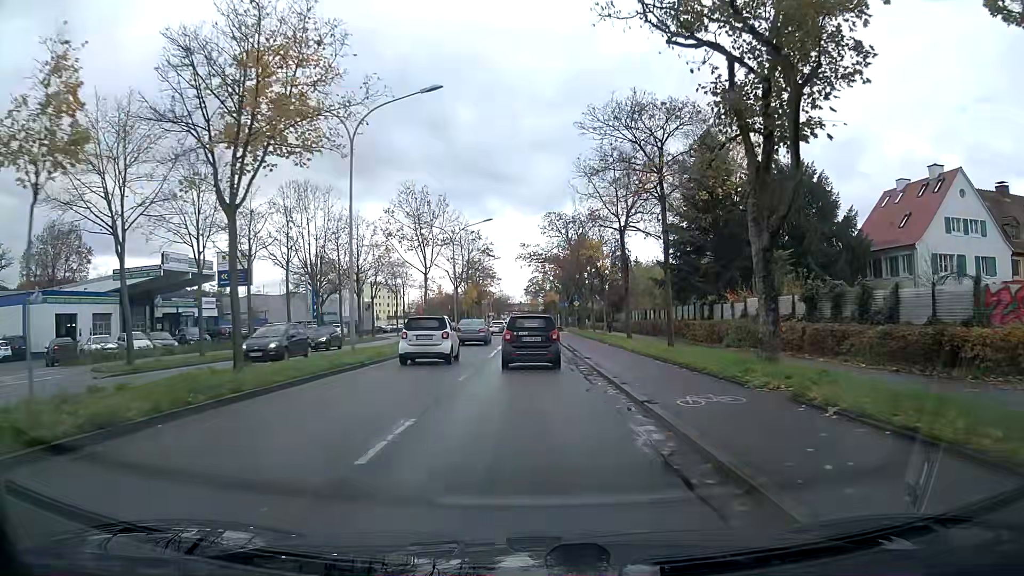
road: primary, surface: asphalt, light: Day
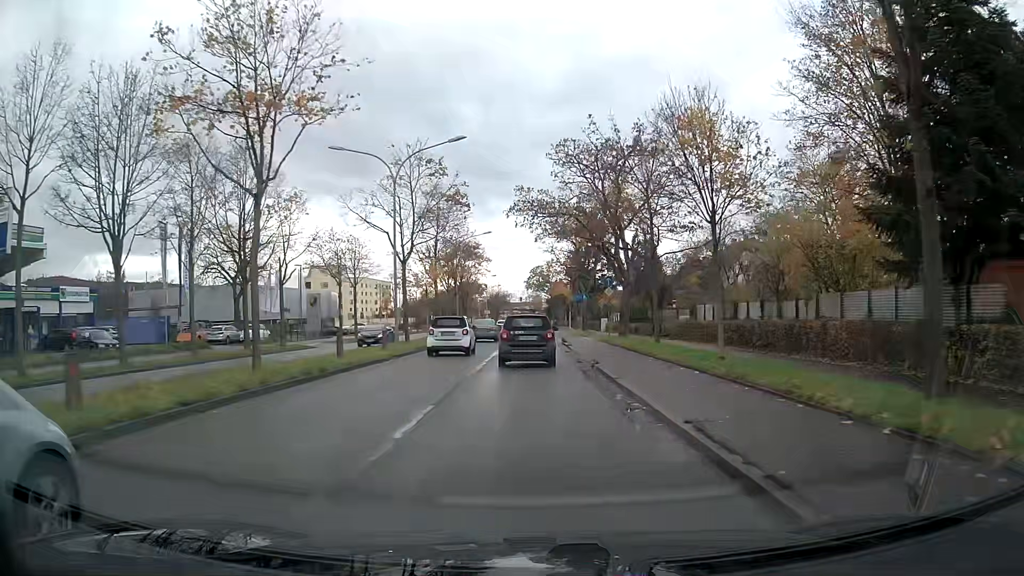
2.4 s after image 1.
(0.0, +25.5) m; 0°
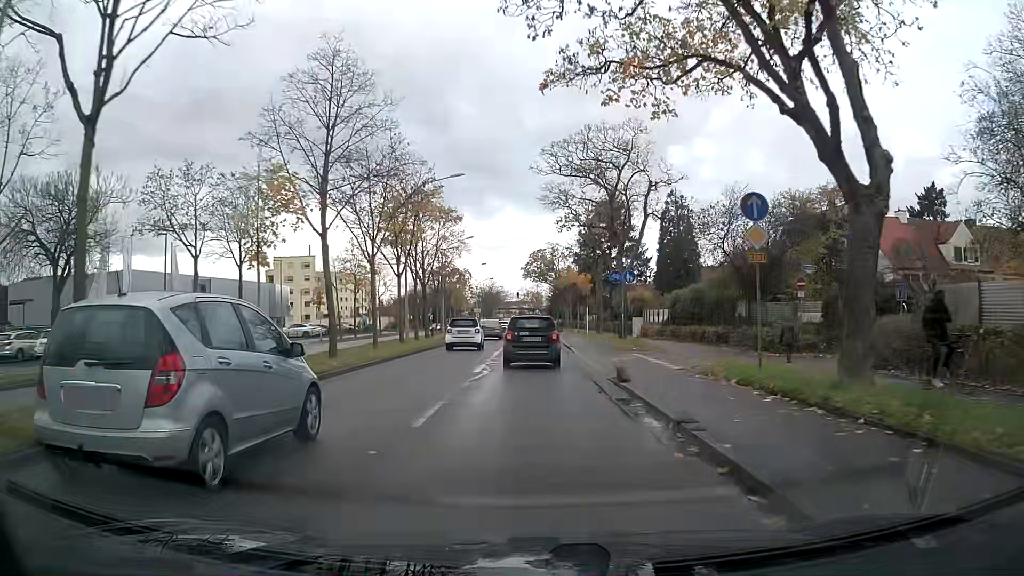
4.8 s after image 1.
(0.0, +25.6) m; 0°
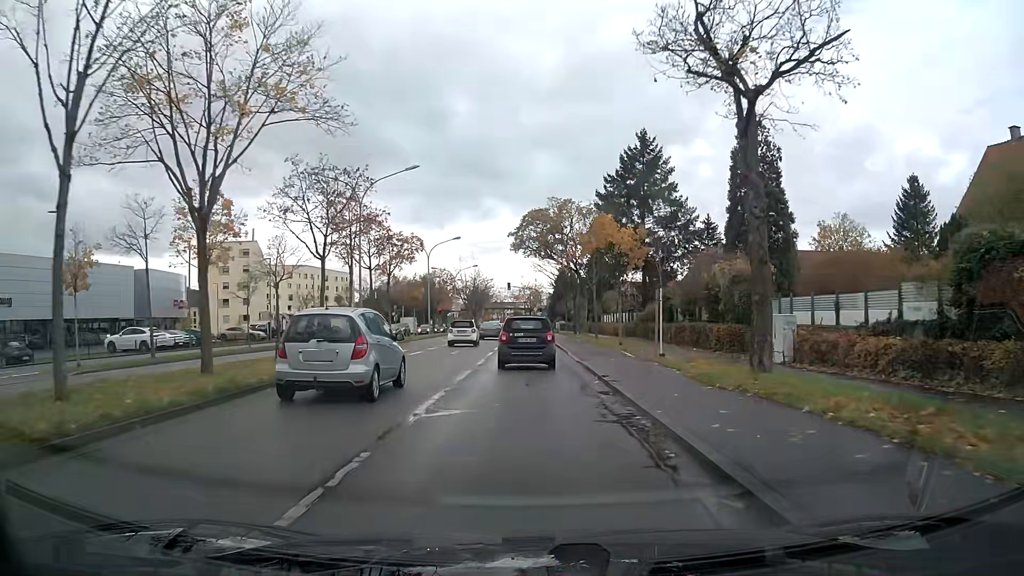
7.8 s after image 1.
(+0.1, +32.2) m; 0°
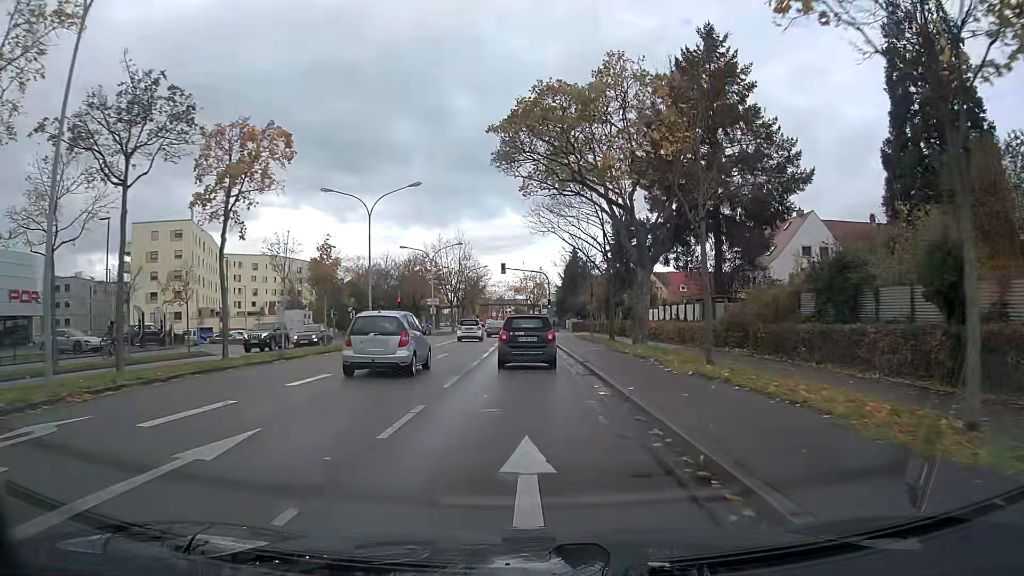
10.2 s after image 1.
(-0.1, +26.0) m; 0°
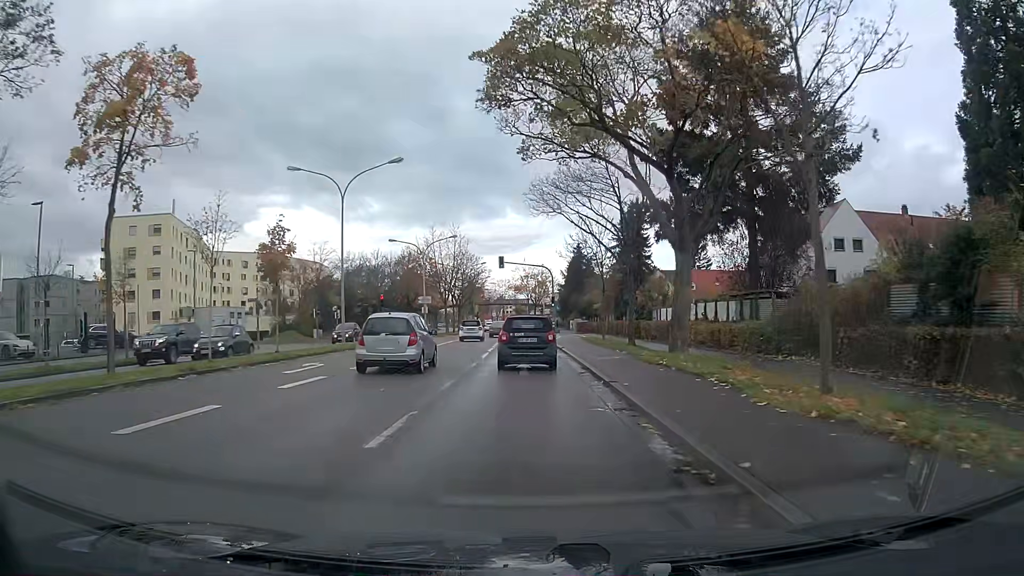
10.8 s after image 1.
(0.0, +6.5) m; 0°
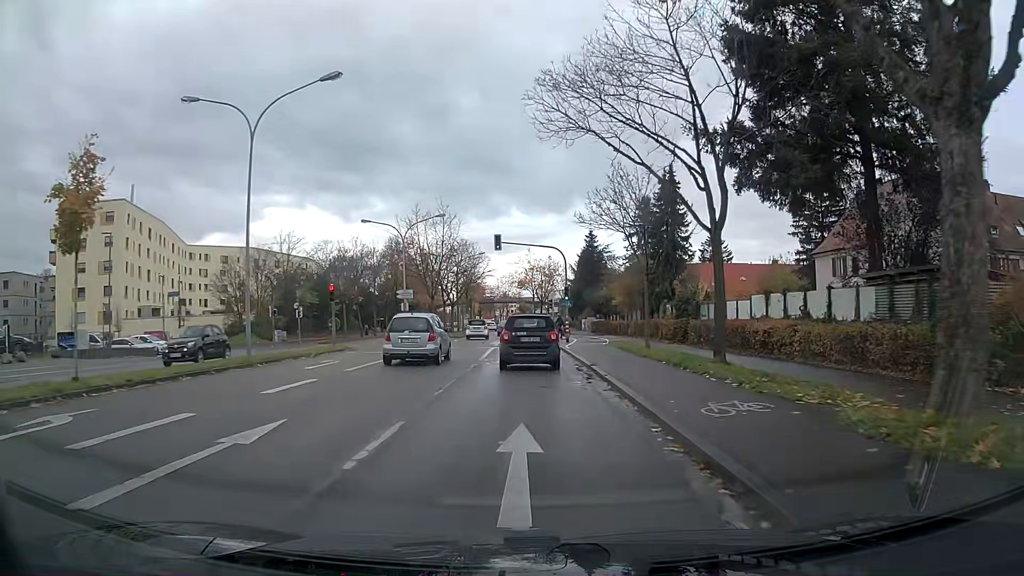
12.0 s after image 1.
(0.0, +12.9) m; 0°
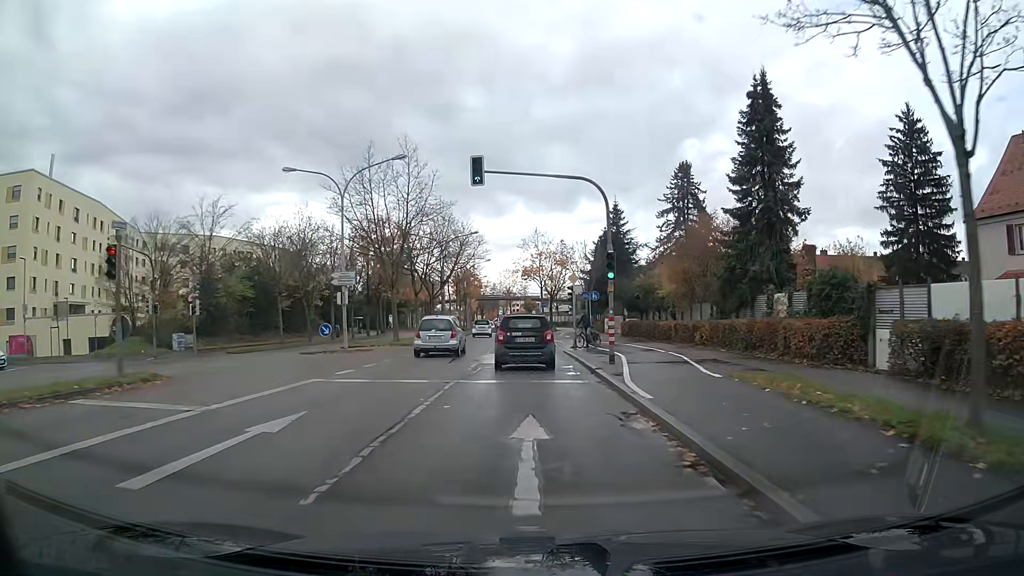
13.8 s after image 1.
(-0.1, +19.2) m; -1°
